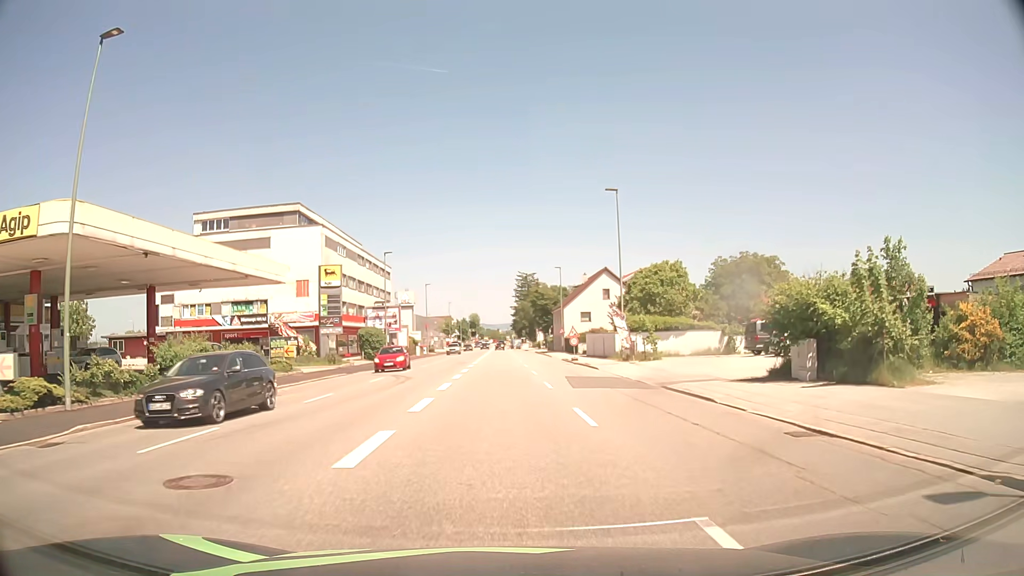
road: tertiary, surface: asphalt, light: Day
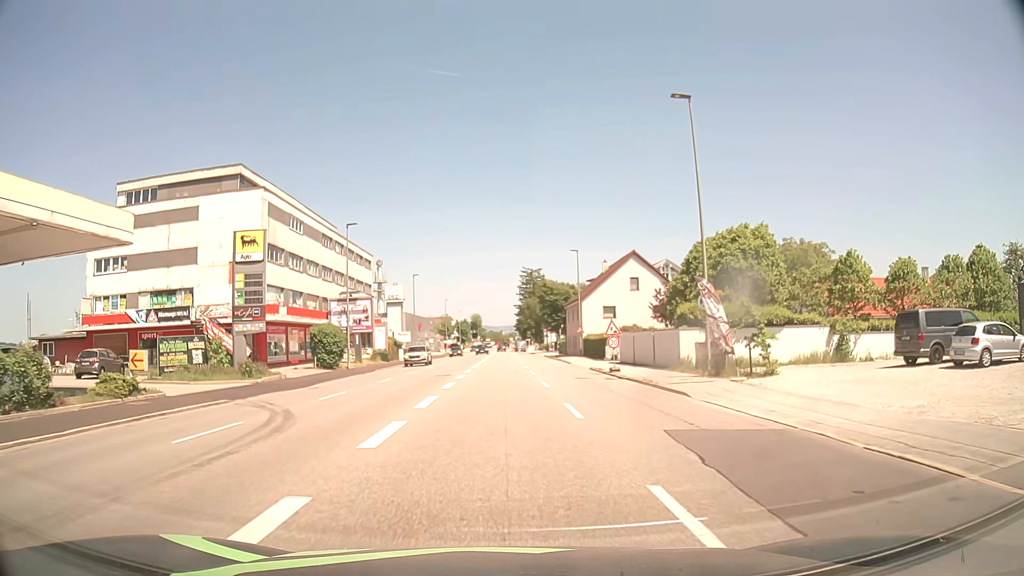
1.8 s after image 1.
(-0.1, +16.5) m; 0°
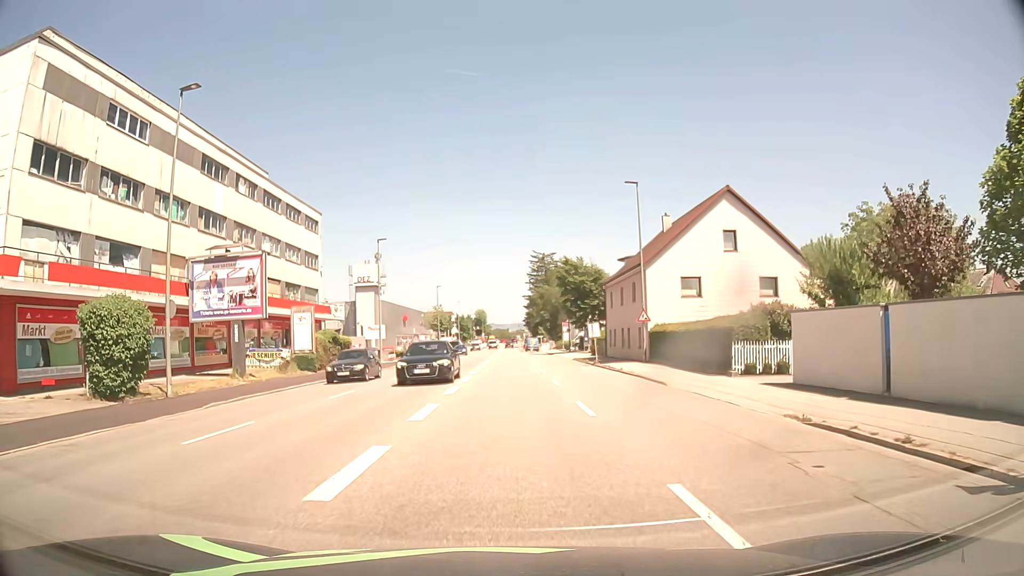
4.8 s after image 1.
(-0.2, +27.1) m; -1°
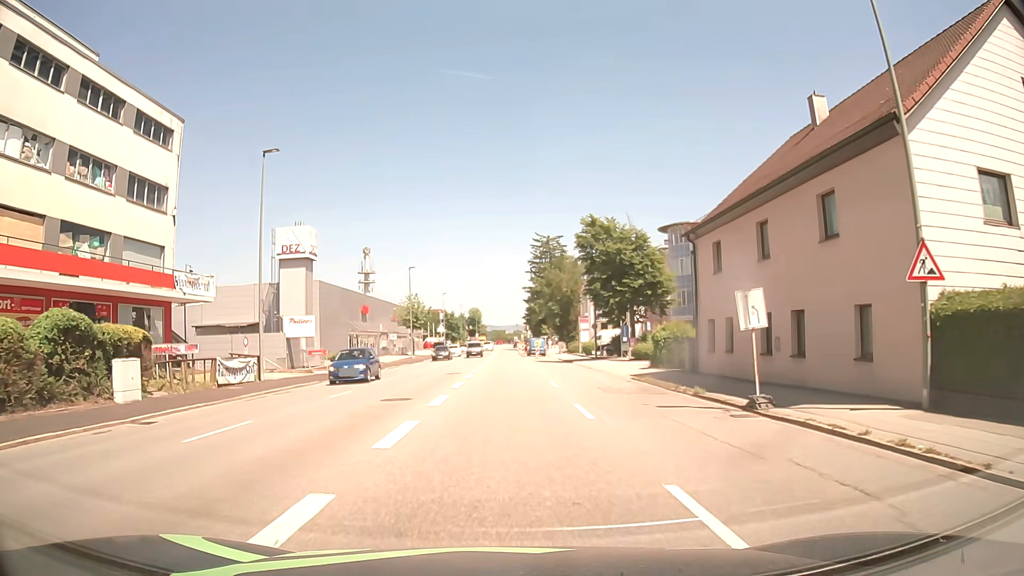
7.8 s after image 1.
(+0.2, +26.9) m; 0°
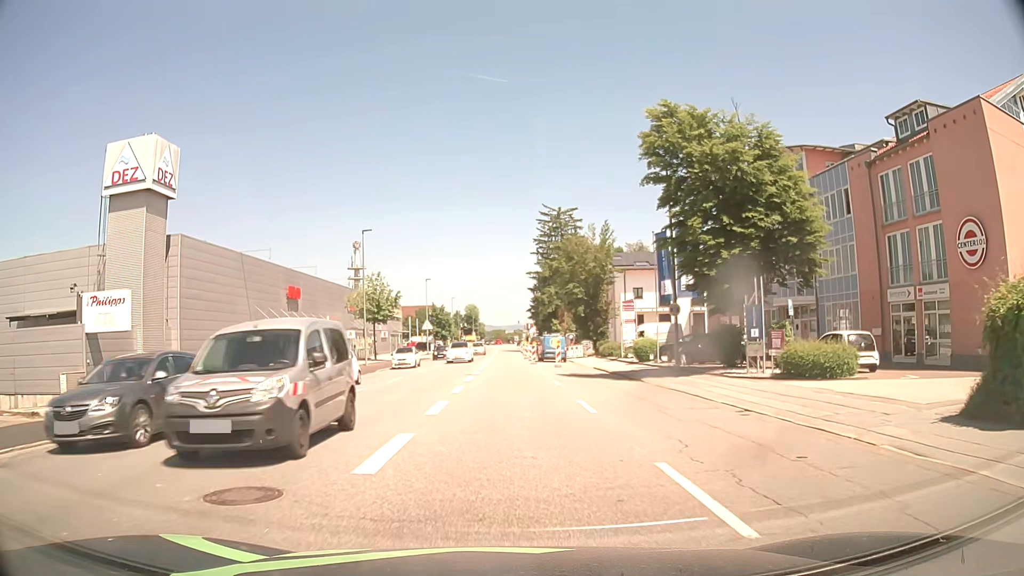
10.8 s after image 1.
(0.0, +25.8) m; 0°
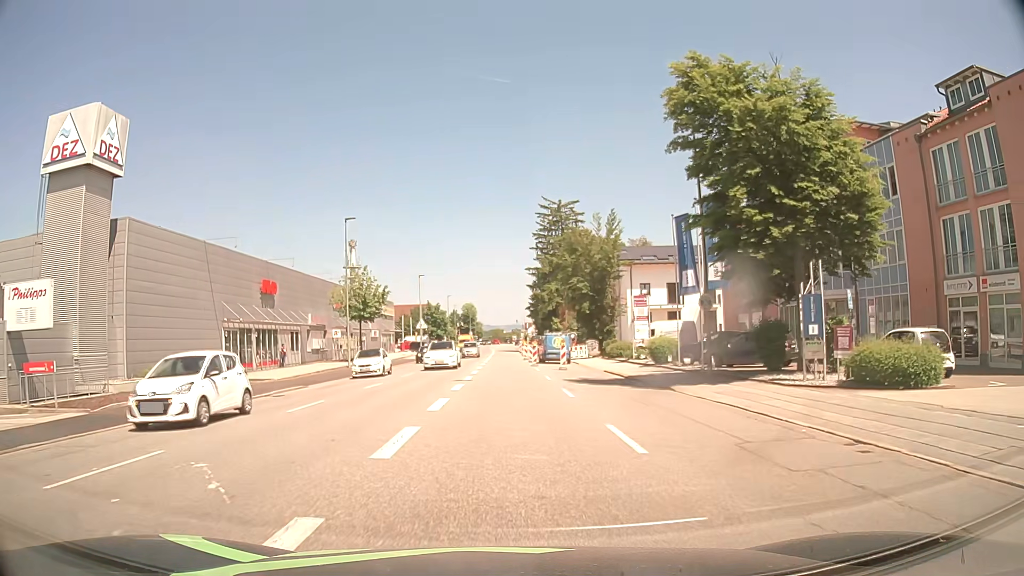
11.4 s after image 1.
(0.0, +5.0) m; 0°
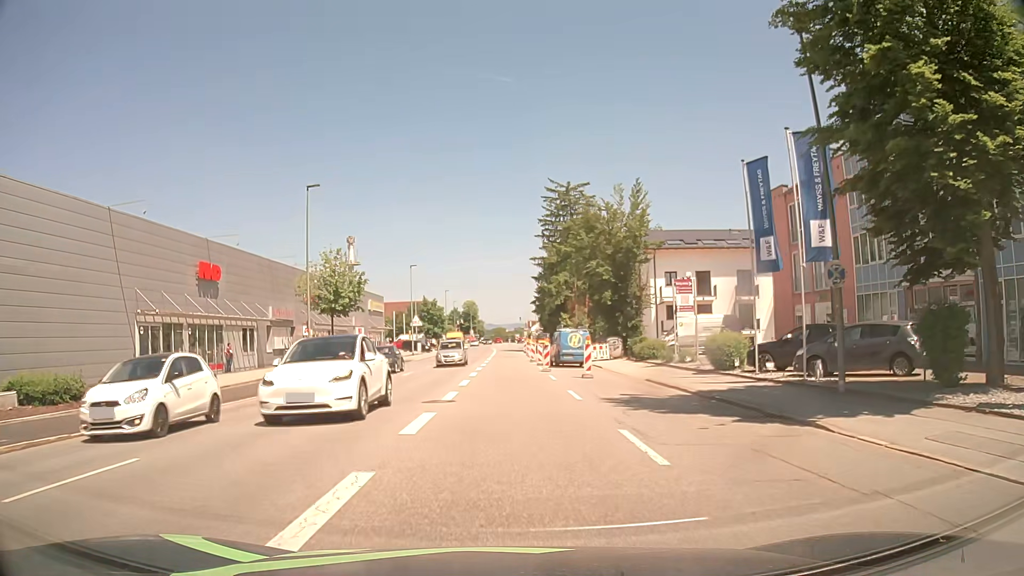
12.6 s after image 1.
(0.0, +10.0) m; 0°
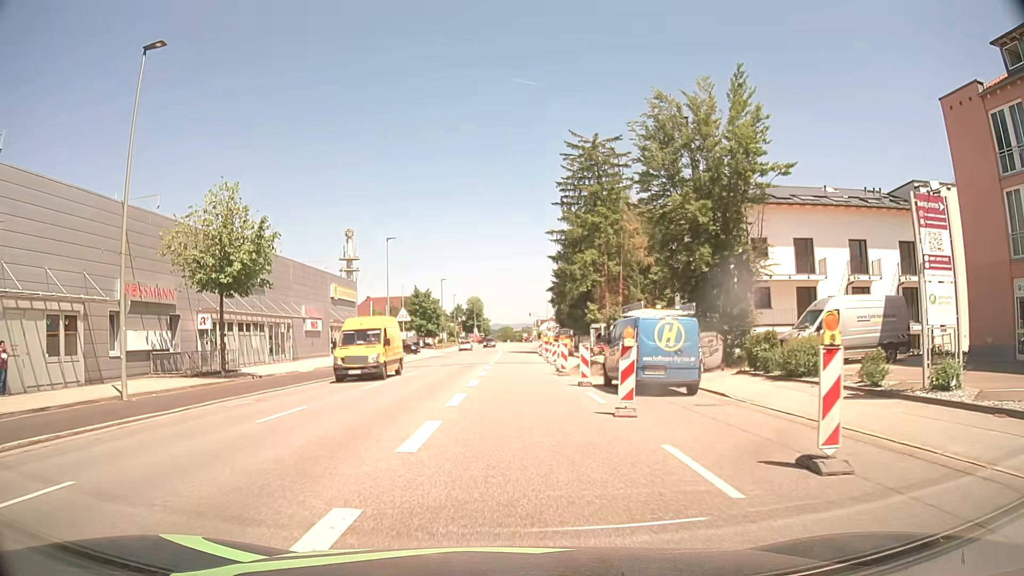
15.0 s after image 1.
(-0.1, +19.8) m; -1°
(0, +10) (0, +20) (0, +30) (0, +40) (+1, +50) (+1, +60) (+1, +70) (0, +80) (0, +90) (0, +100) m
